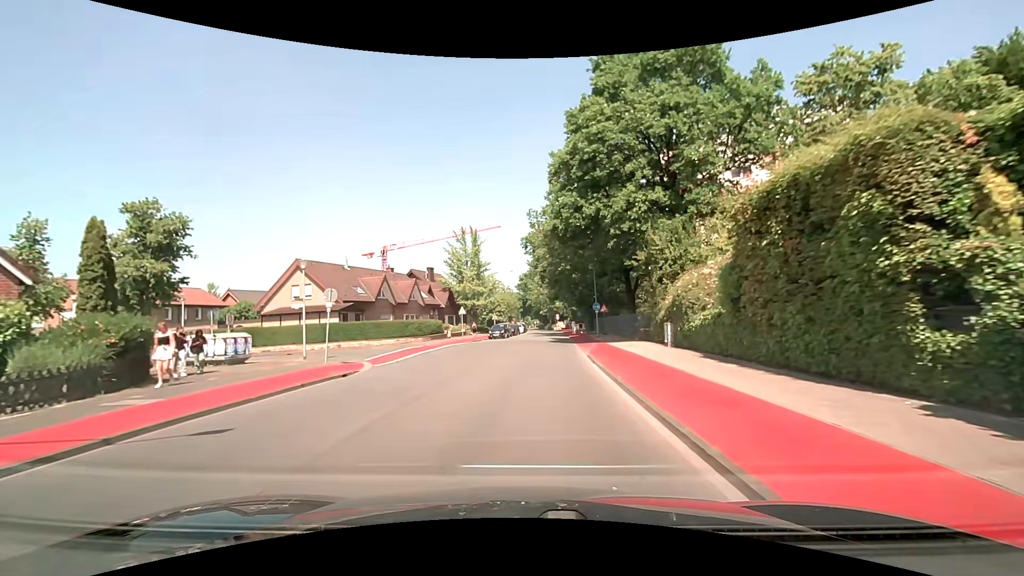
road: tertiary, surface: asphalt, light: Day
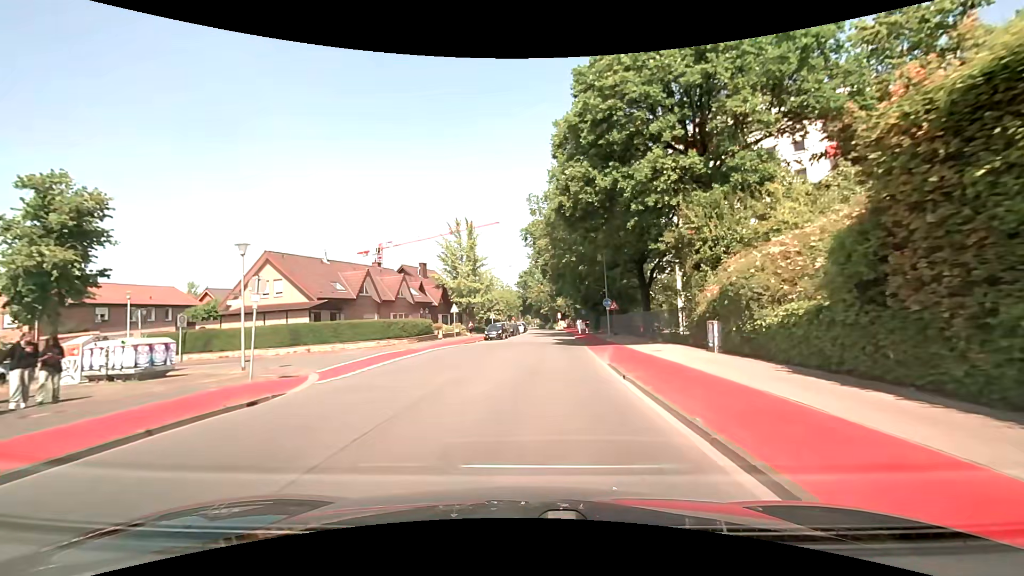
(0.0, +5.5) m; 0°
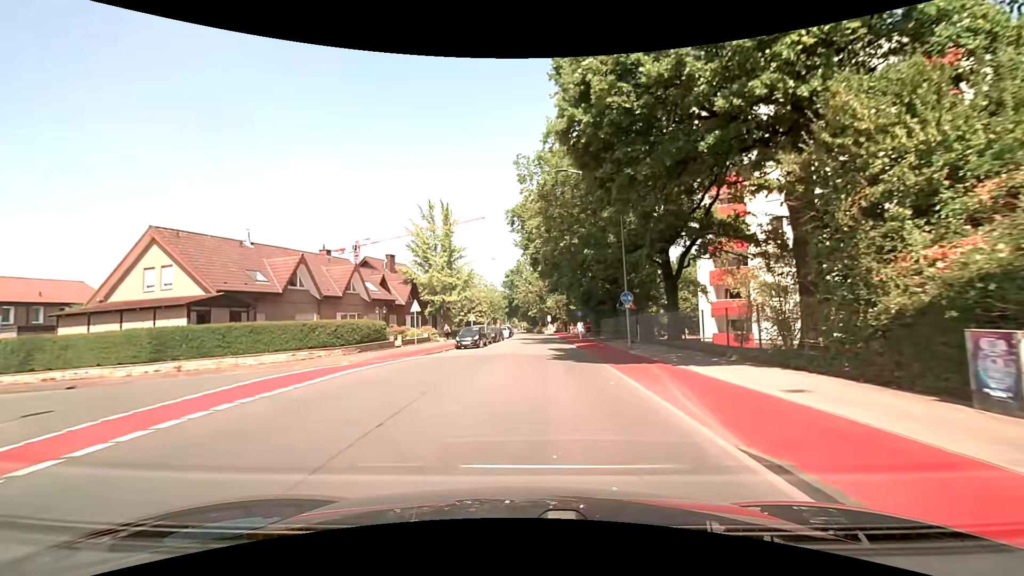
(0.0, +11.0) m; 0°
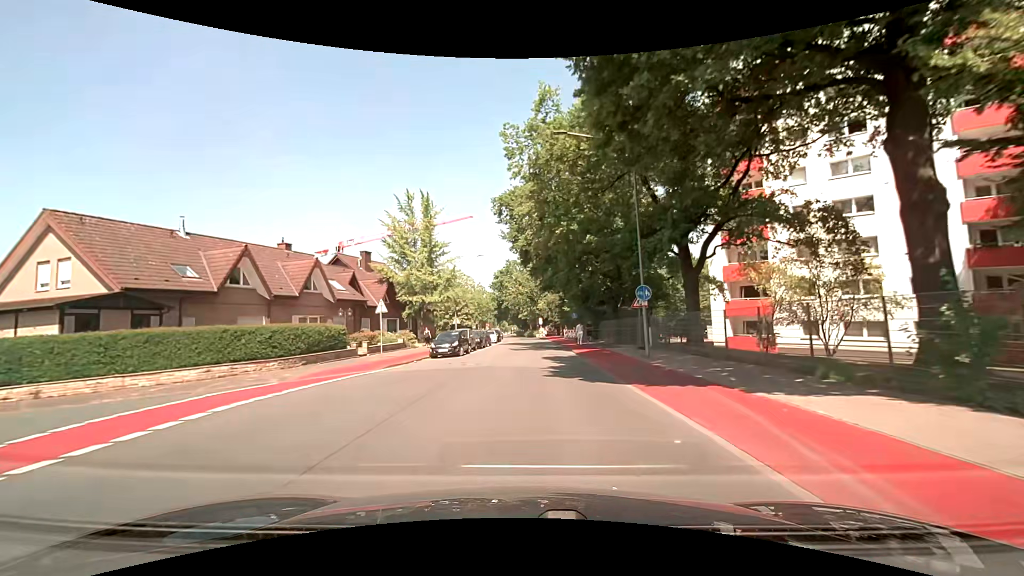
(+0.1, +5.7) m; +2°
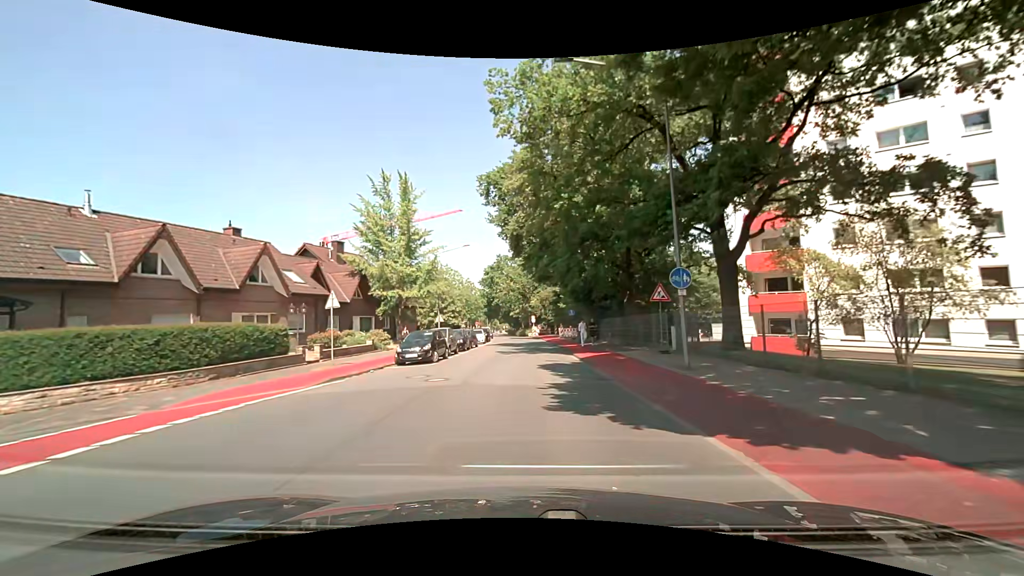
(0.0, +5.8) m; +1°
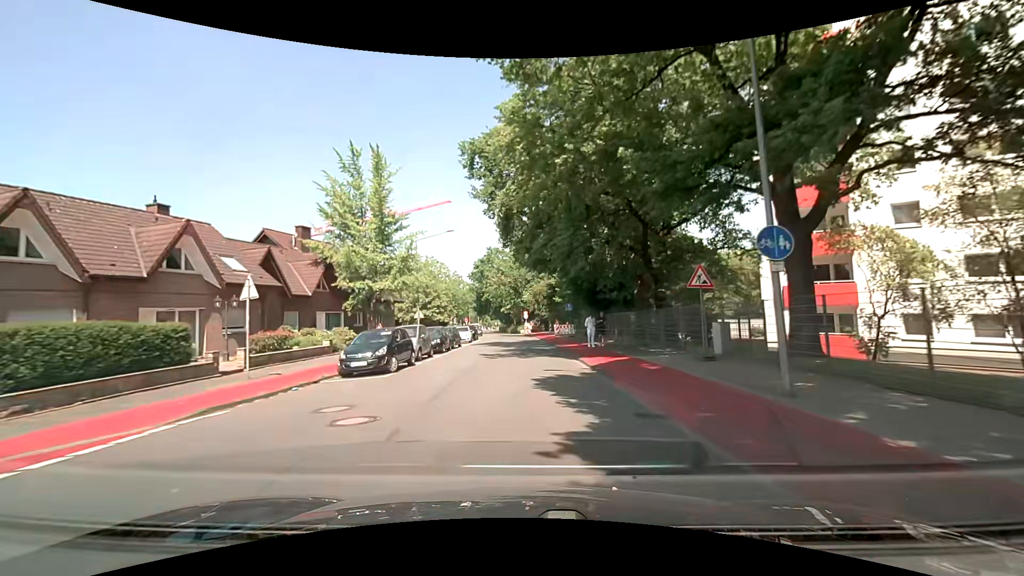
(0.0, +5.8) m; +1°
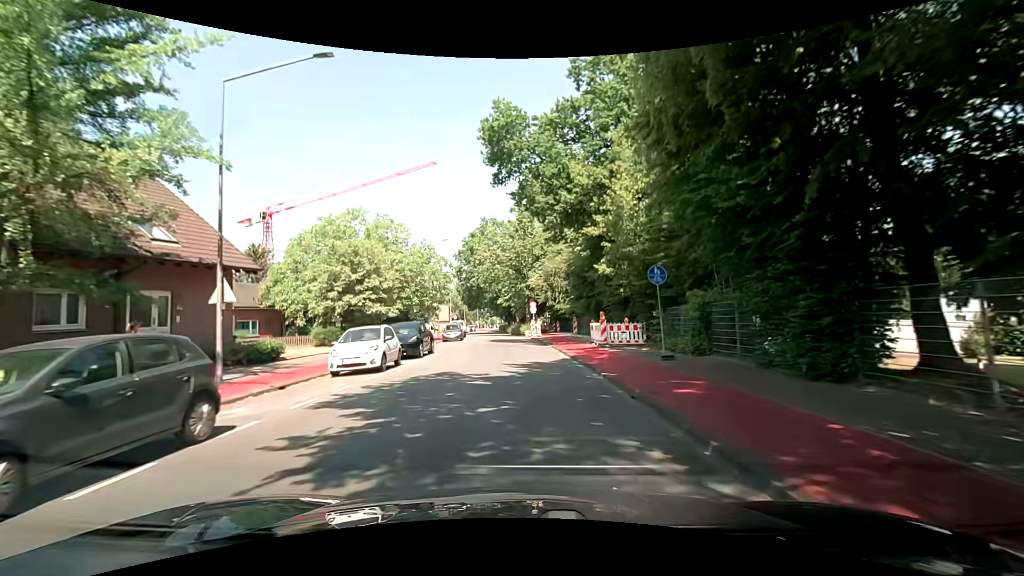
(0.0, +27.7) m; -1°
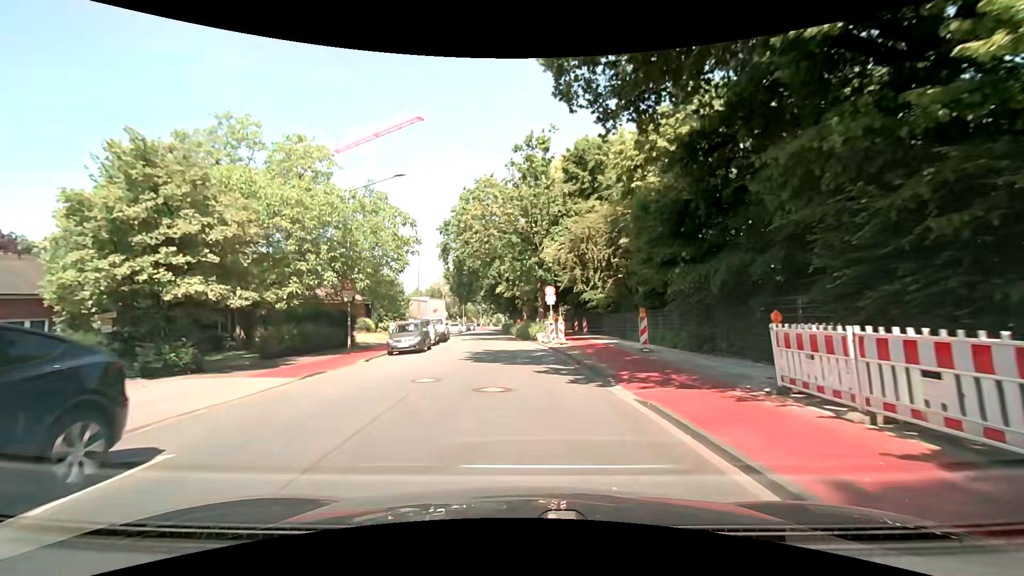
(-0.1, +19.9) m; -1°
(0, +10) (0, +20) (-1, +30) (-1, +40) (-2, +50) (-3, +60) (-4, +70) (-4, +80) (-5, +90) (-5, +100) m
